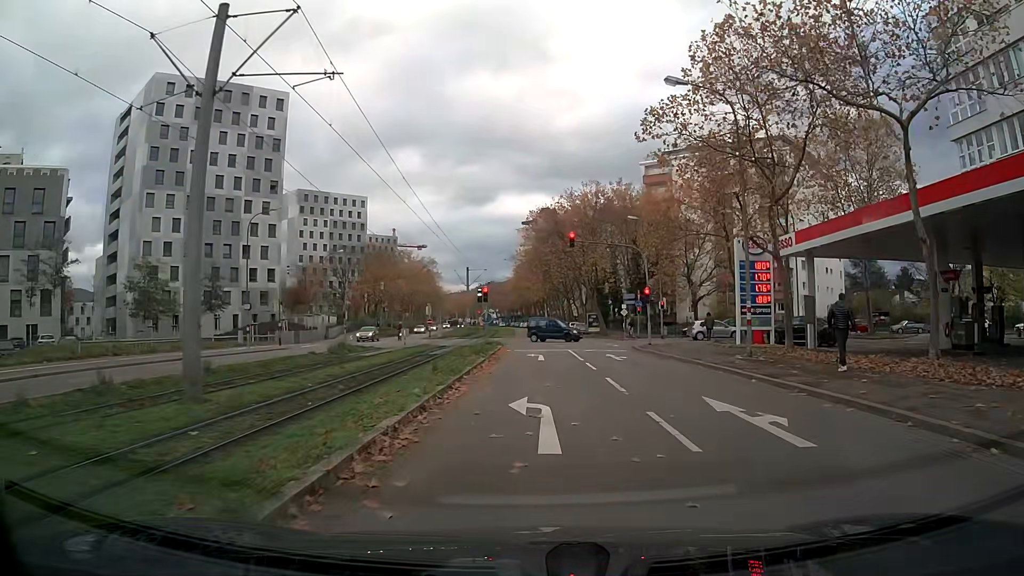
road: tertiary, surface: asphalt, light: Day
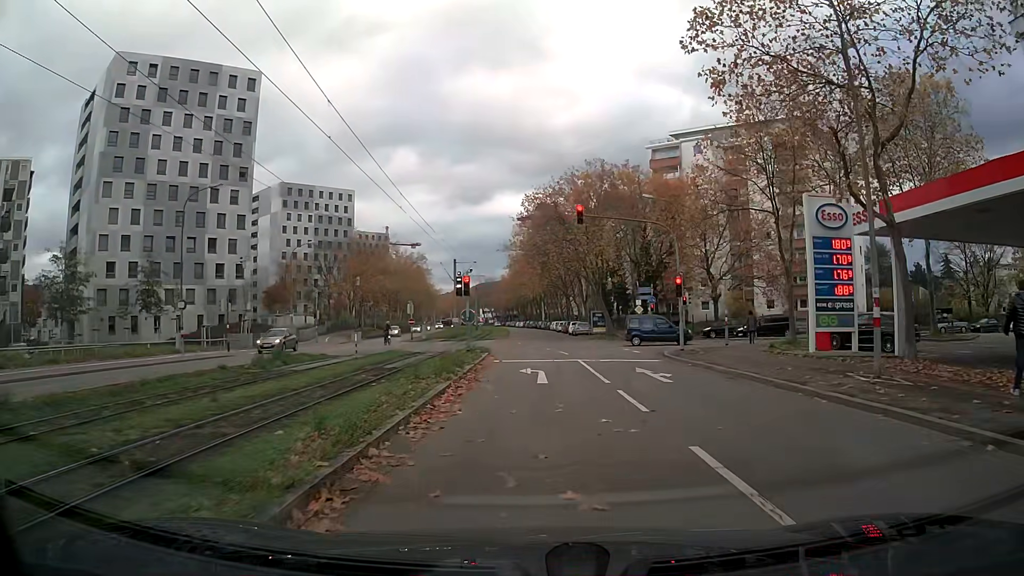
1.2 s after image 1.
(0.0, +8.7) m; 0°
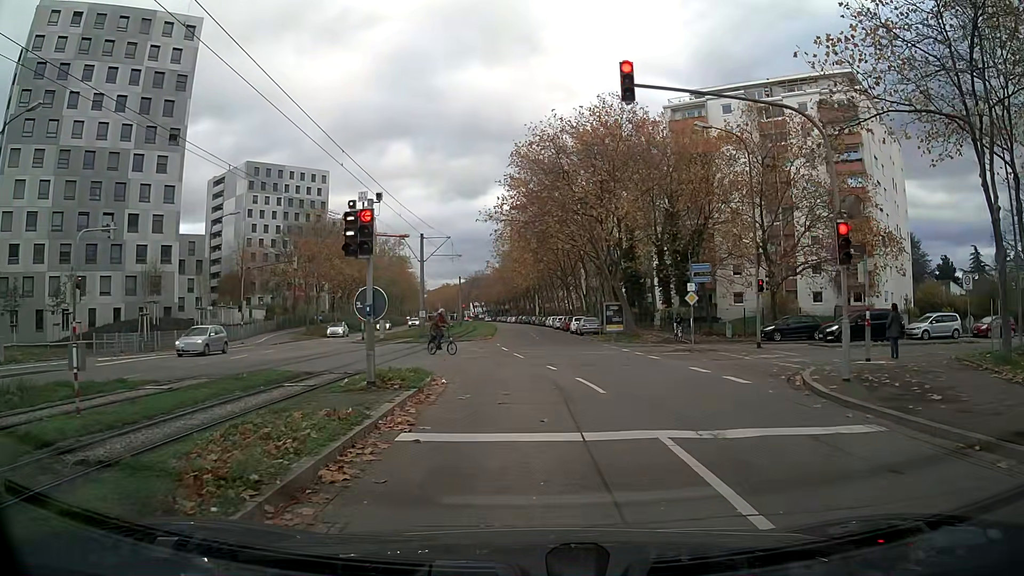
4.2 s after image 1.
(+0.1, +15.7) m; +1°
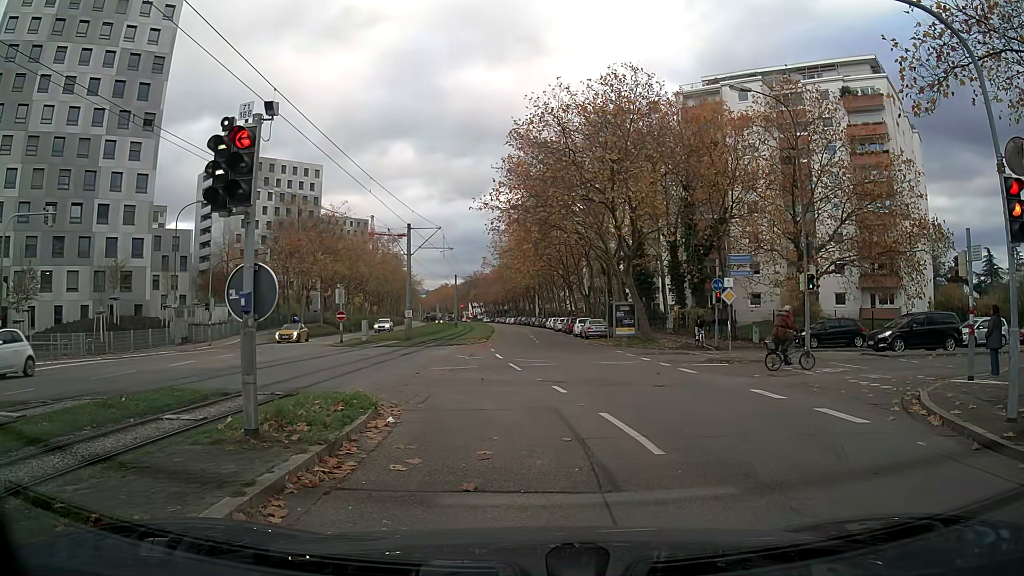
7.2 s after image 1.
(0.0, +5.1) m; 0°
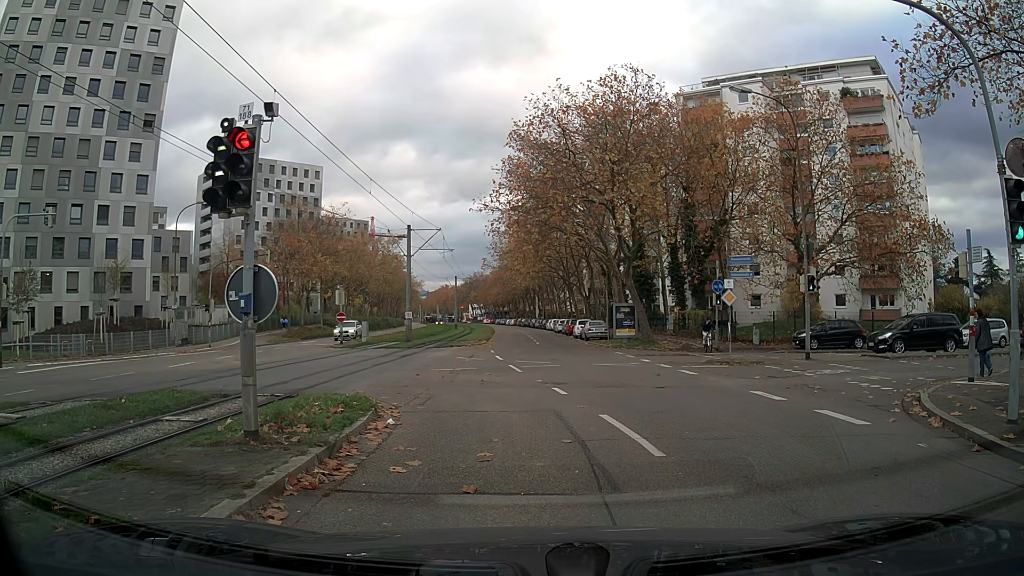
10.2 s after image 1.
(0.0, +0.1) m; 0°
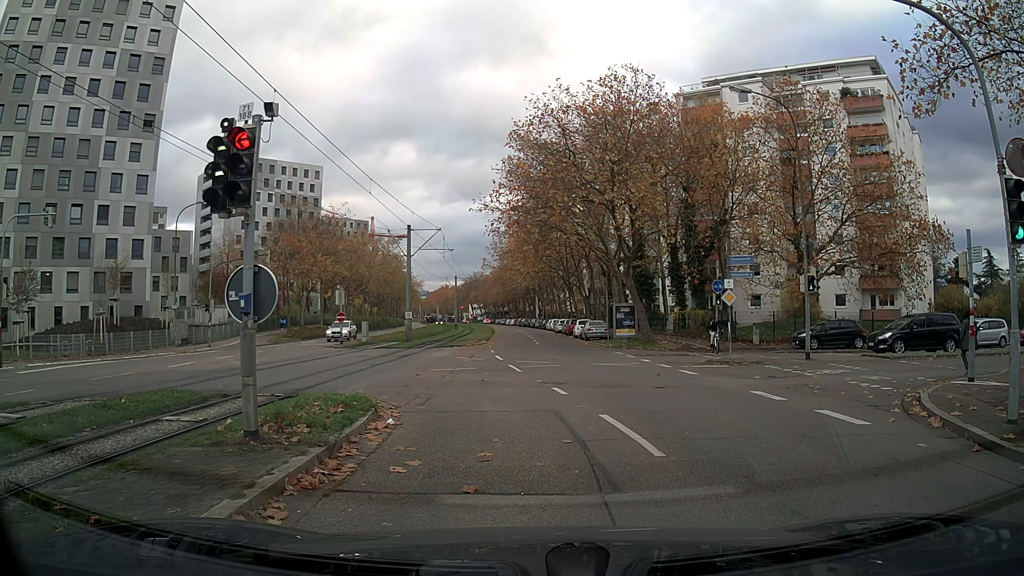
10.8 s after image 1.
(0.0, 0.0) m; 0°
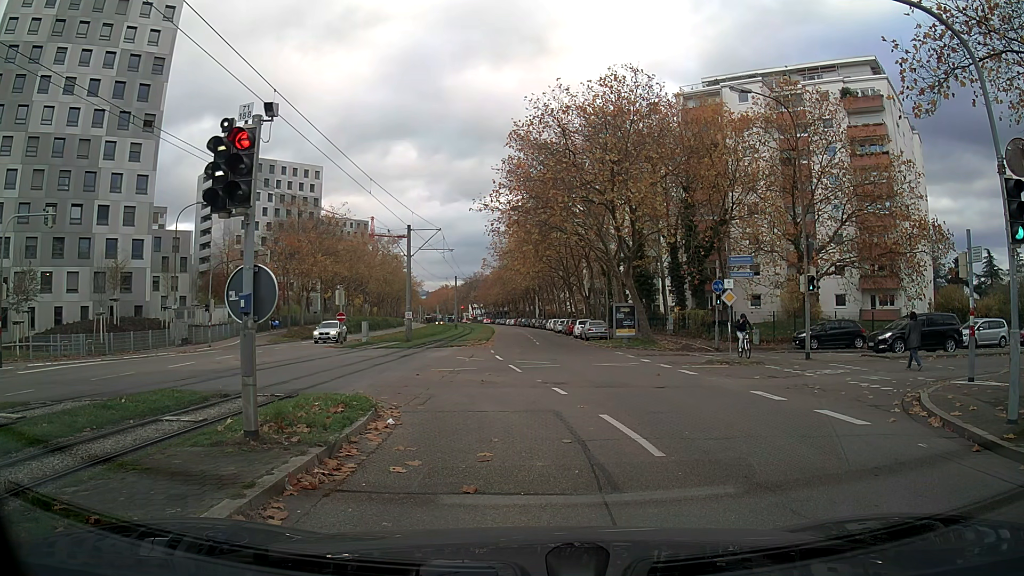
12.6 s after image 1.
(0.0, 0.0) m; 0°
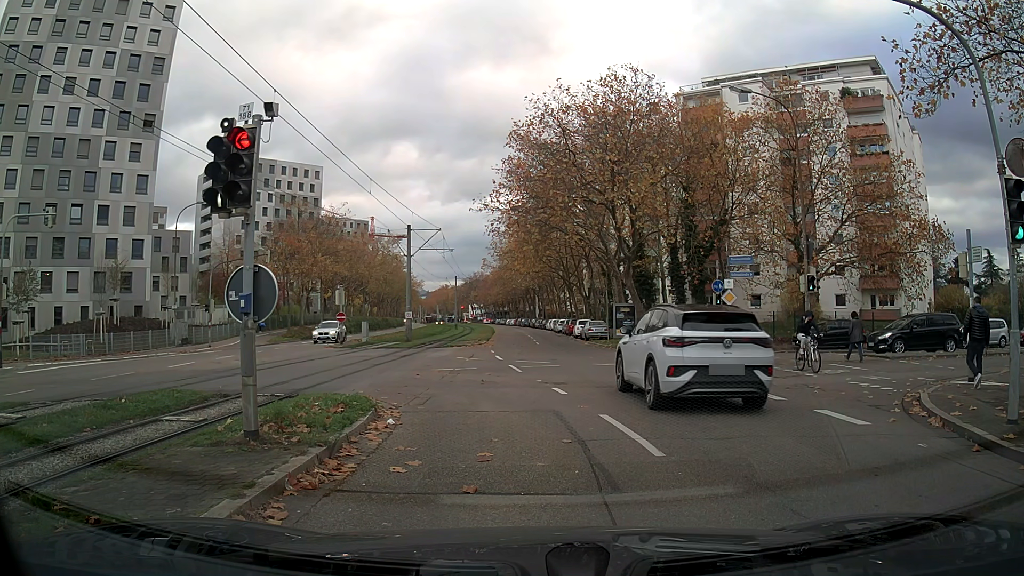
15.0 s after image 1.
(0.0, 0.0) m; 0°
